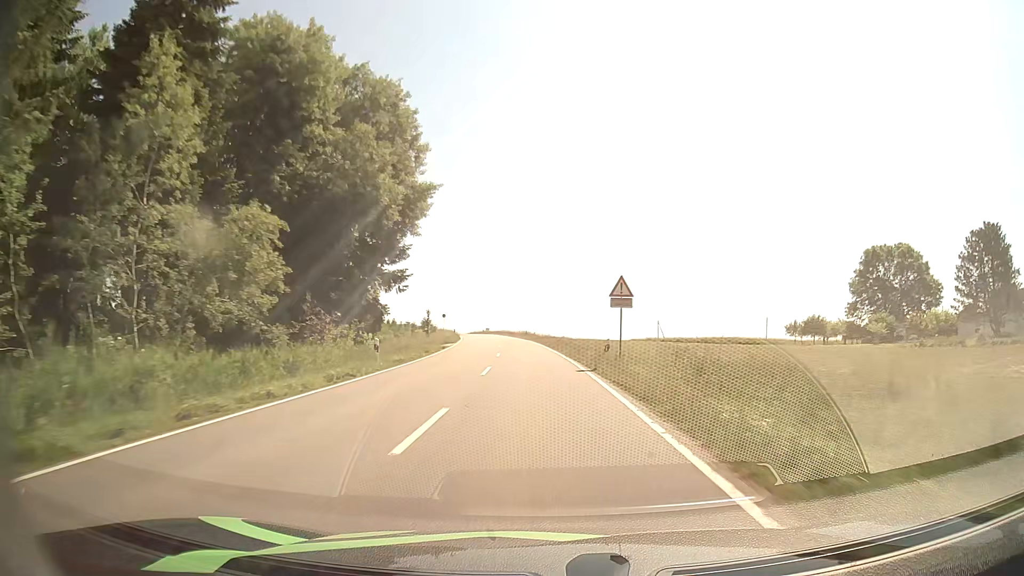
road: tertiary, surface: asphalt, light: Day
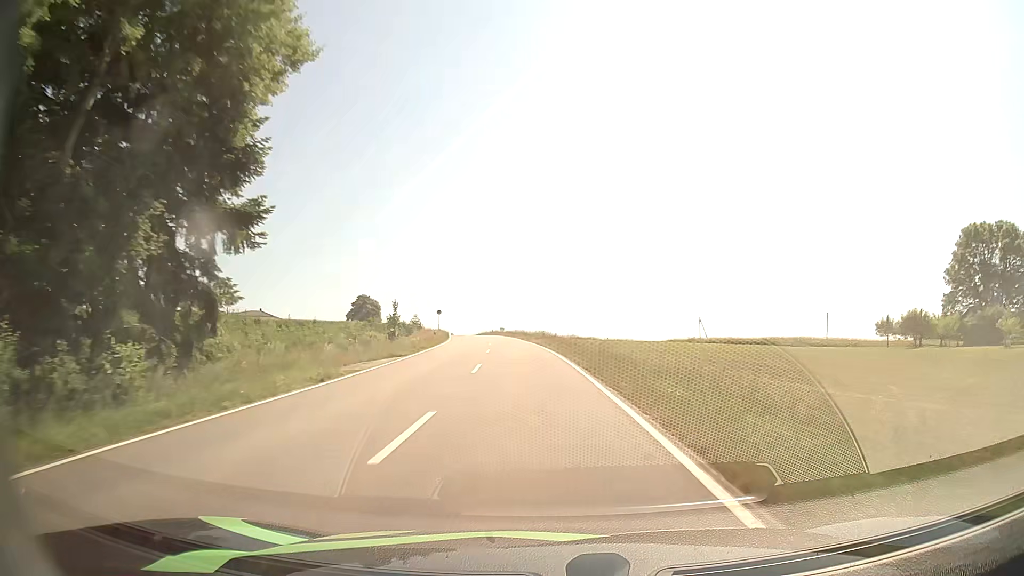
(-0.3, +24.9) m; -2°
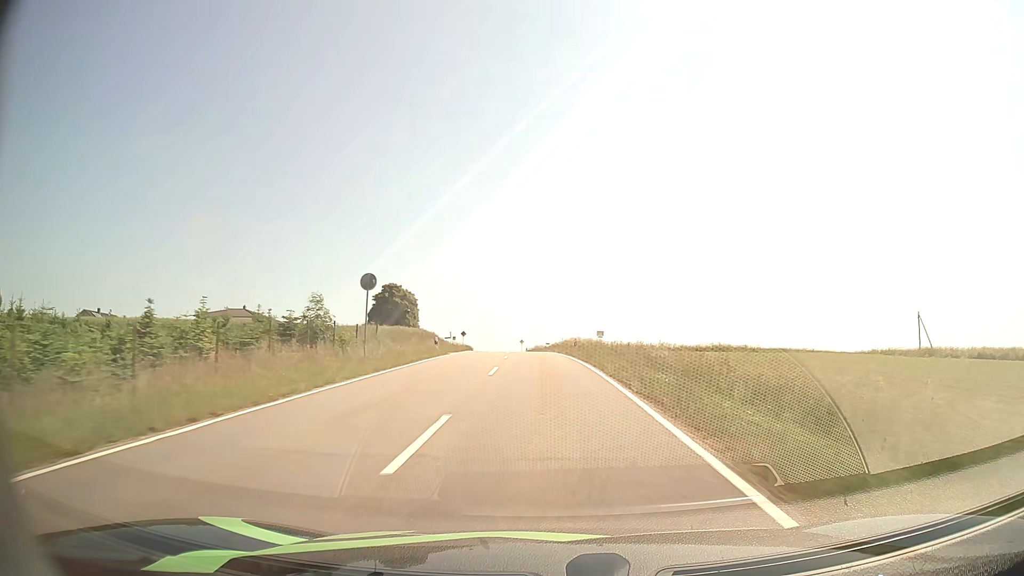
(-4.3, +62.4) m; -8°
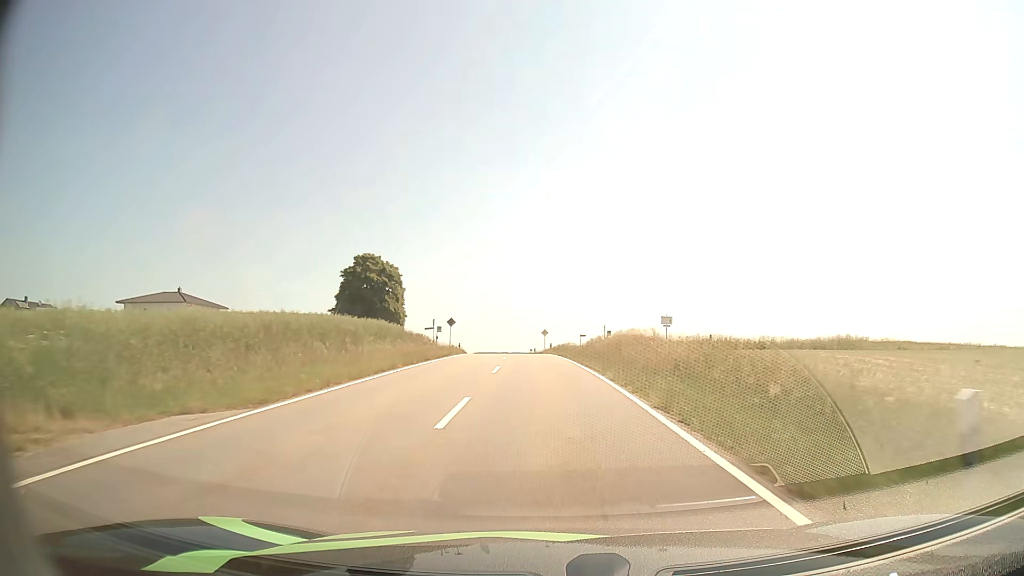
(-0.7, +34.4) m; -2°
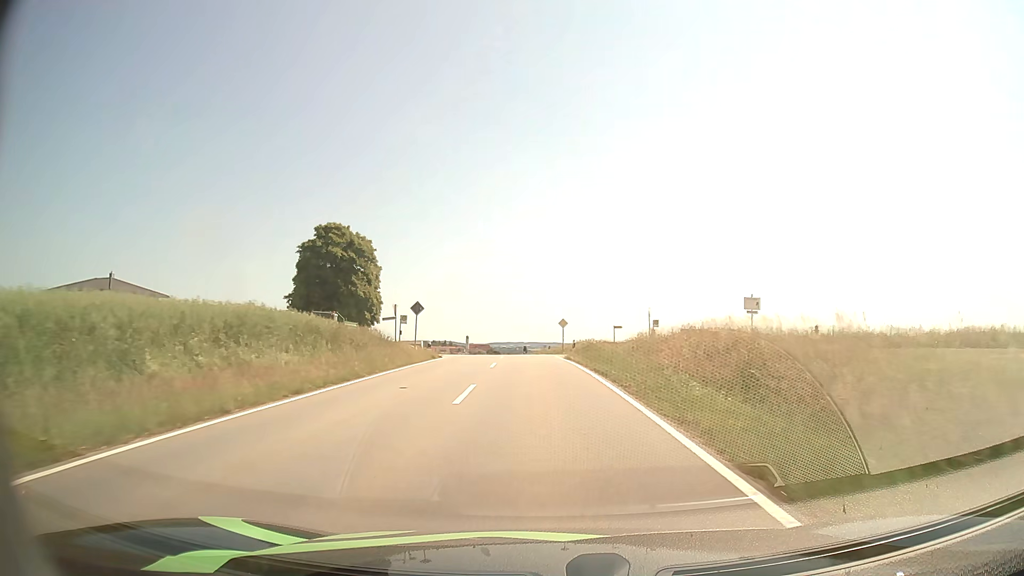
(-0.2, +21.7) m; -1°
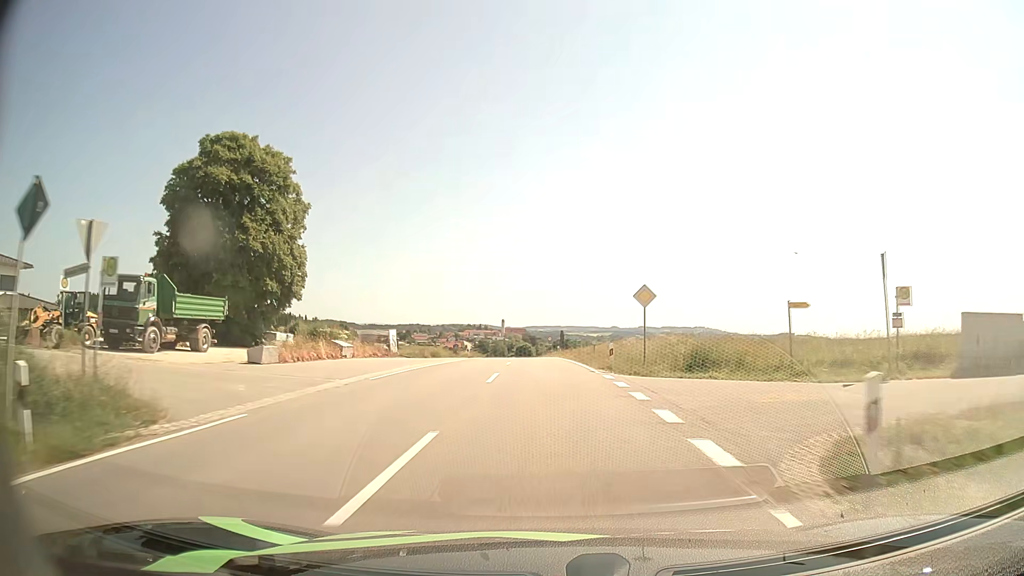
(-0.8, +32.0) m; -3°
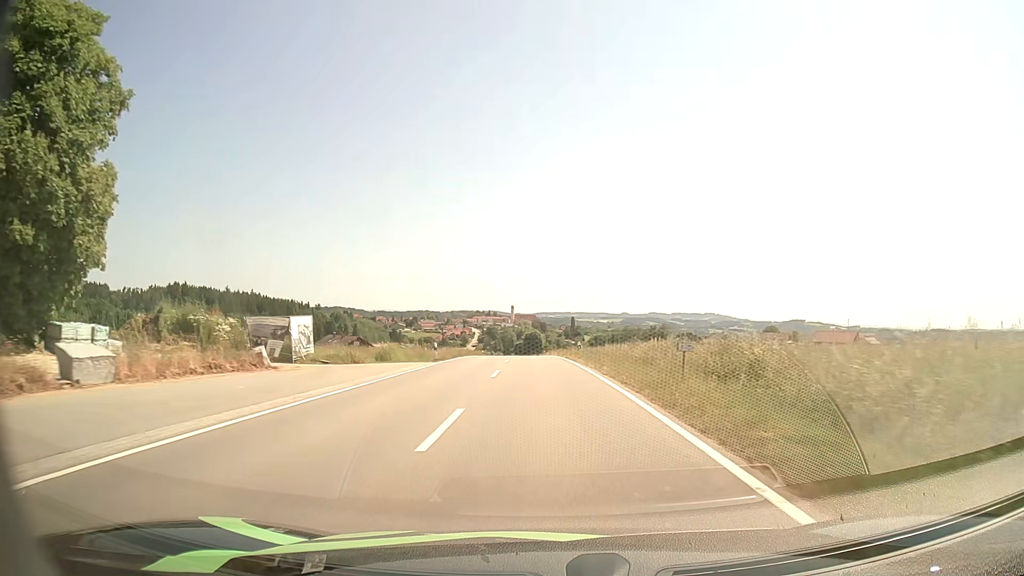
(-0.3, +21.7) m; -1°
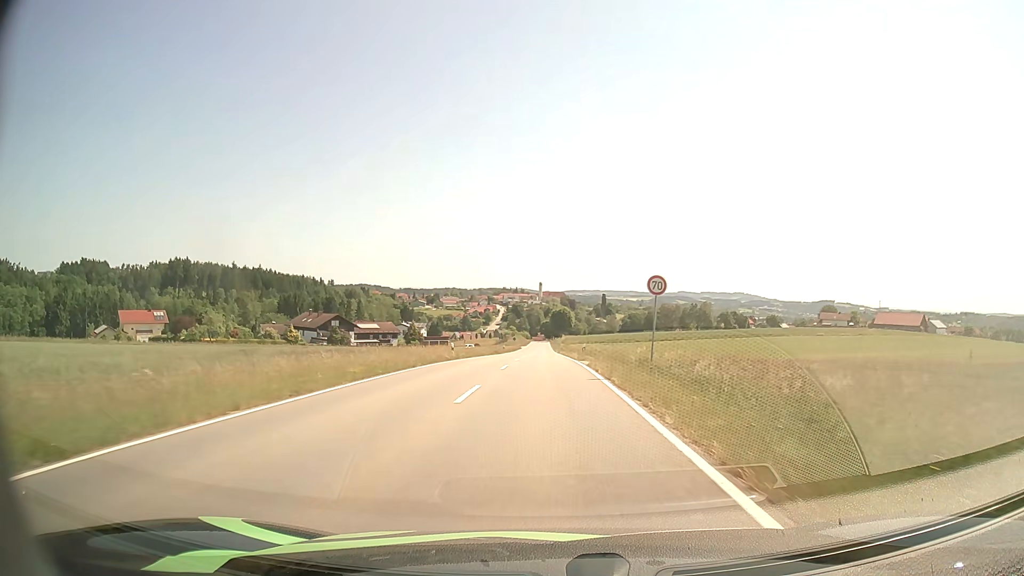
(-0.8, +45.1) m; -2°
(0, +10) (0, +20) (0, +30) (0, +40) (0, +50) (0, +60) (-1, +70) (-1, +80) (-1, +90) (-1, +100) m
